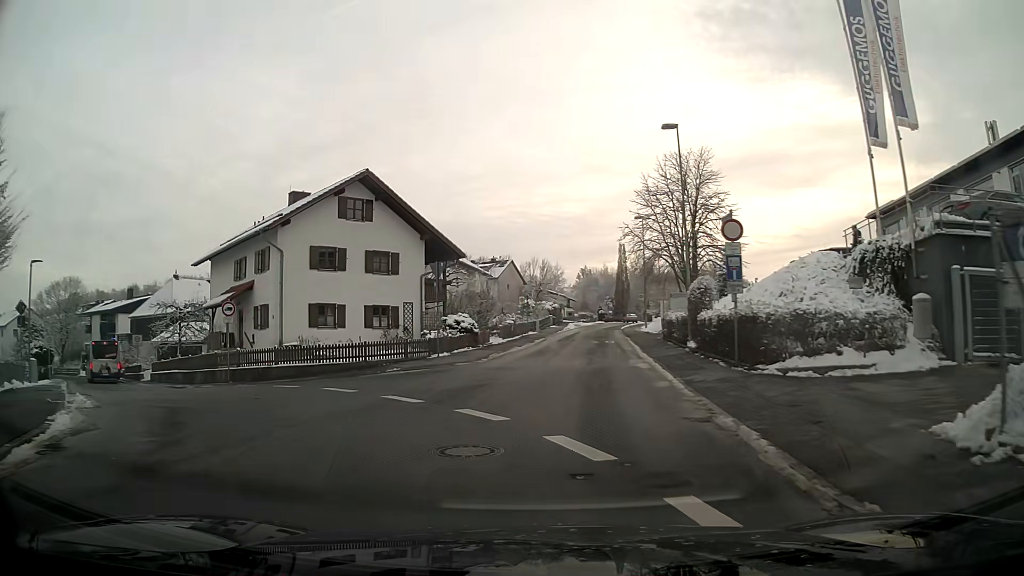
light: Day
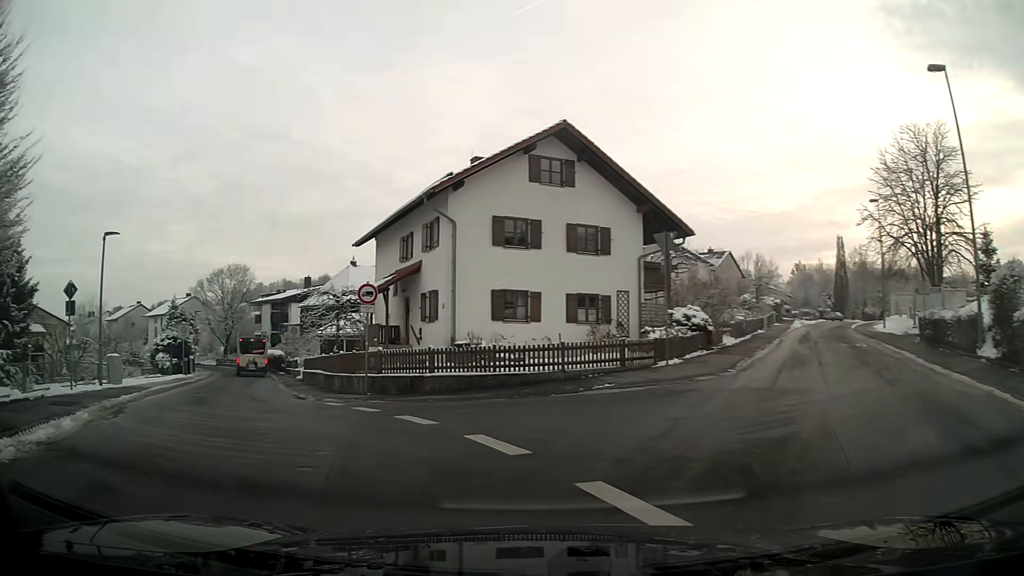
(-1.3, +7.7) m; -20°
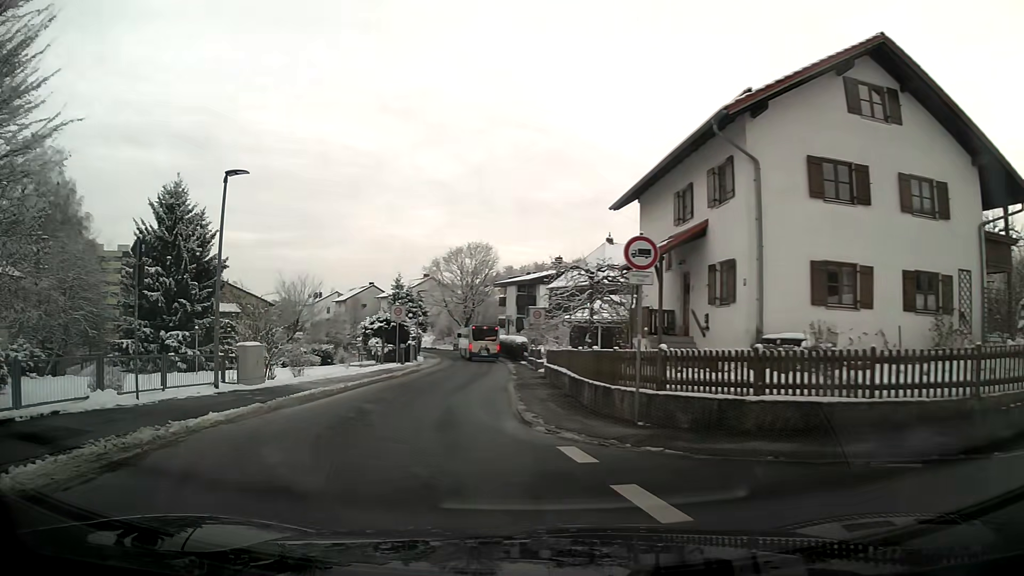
(-1.4, +7.8) m; -18°
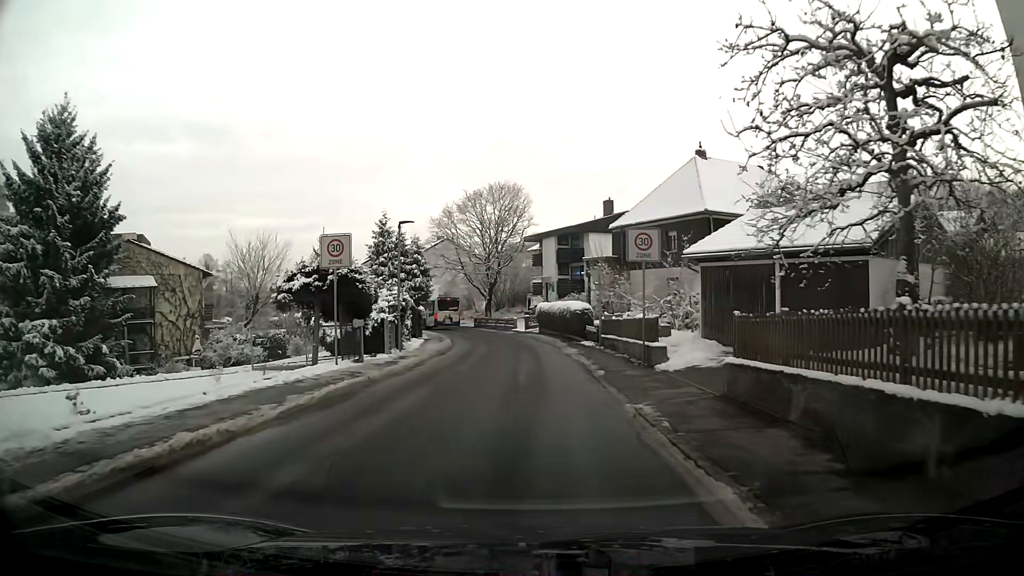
(-1.0, +21.5) m; 0°
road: residential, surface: asphalt
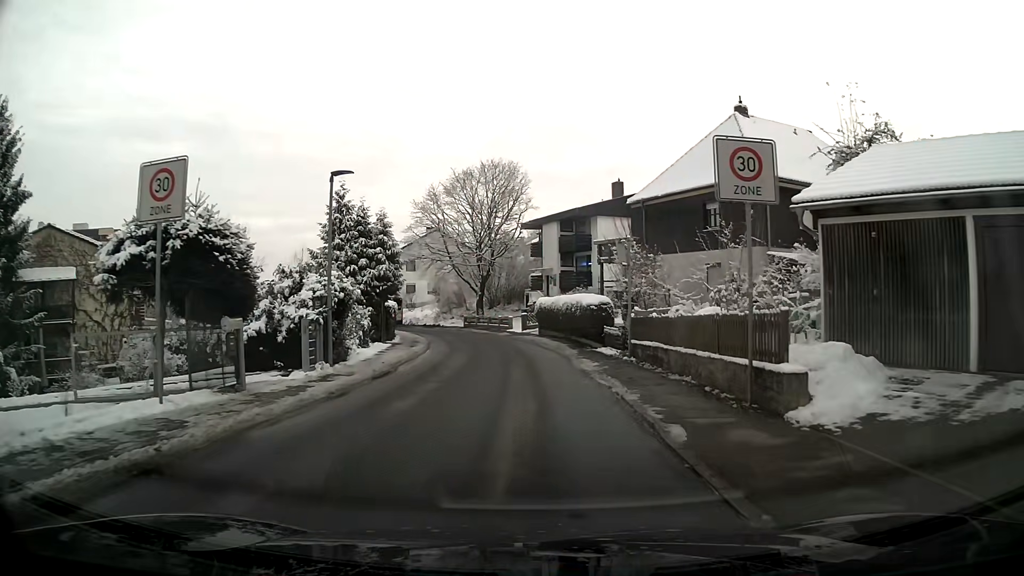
(0.0, +8.8) m; +1°
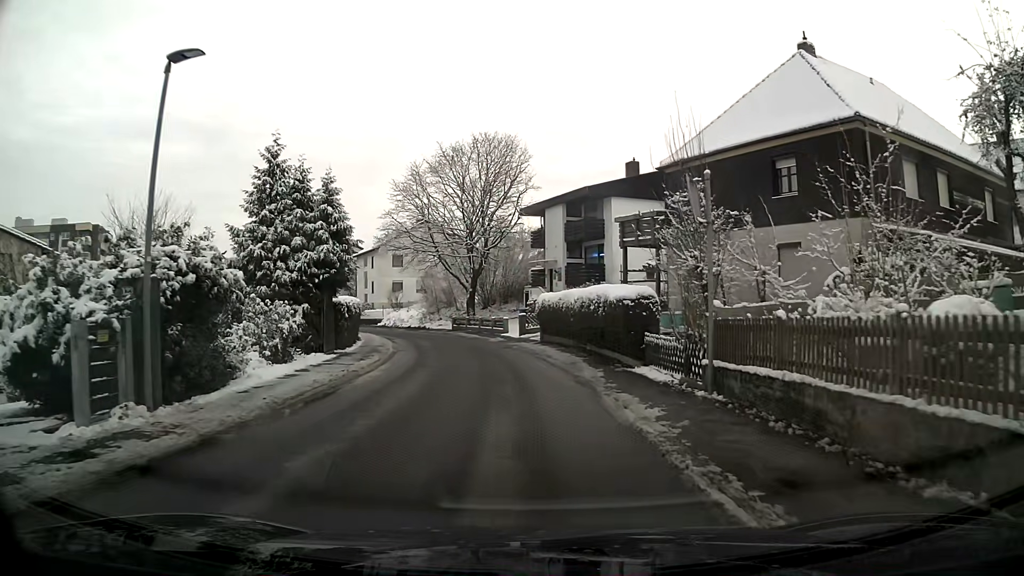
(0.0, +8.7) m; -1°
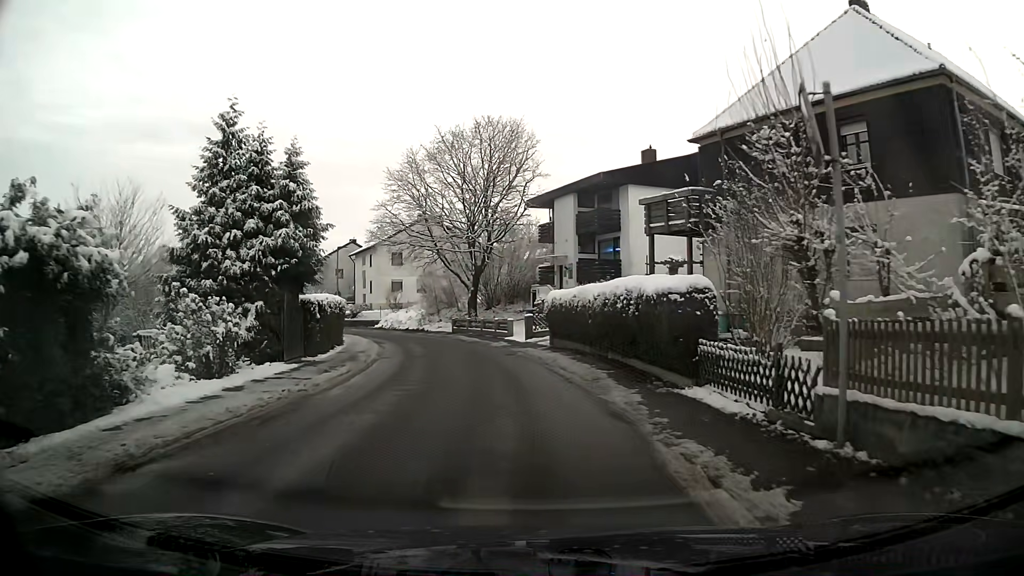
(0.0, +4.4) m; -1°
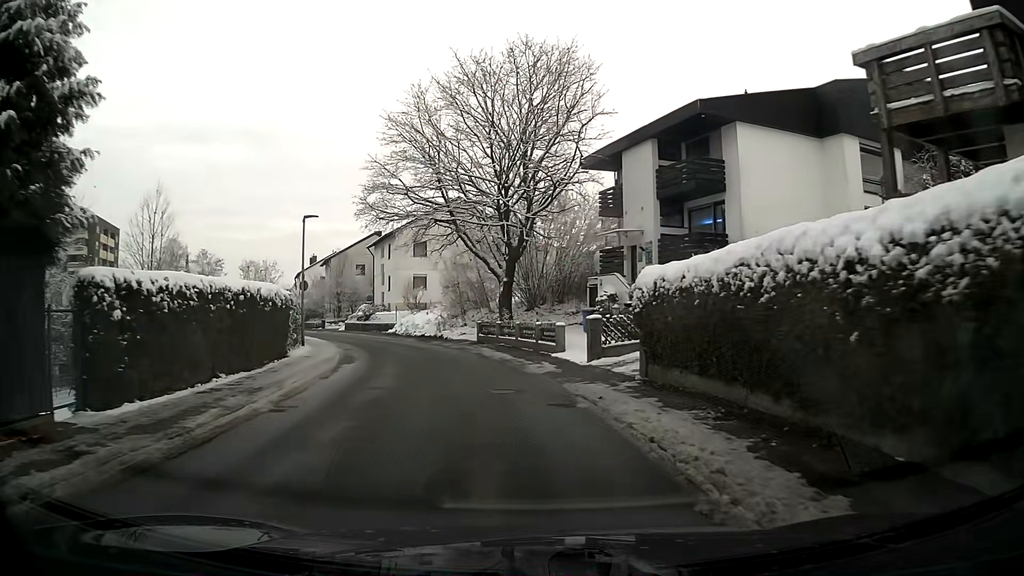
(-0.5, +13.1) m; -5°
(0, +10) (-2, +20) (-5, +30) (-8, +39) (-13, +48) (-18, +56) (-23, +65) (-28, +73) (-33, +82) (-38, +91) m
